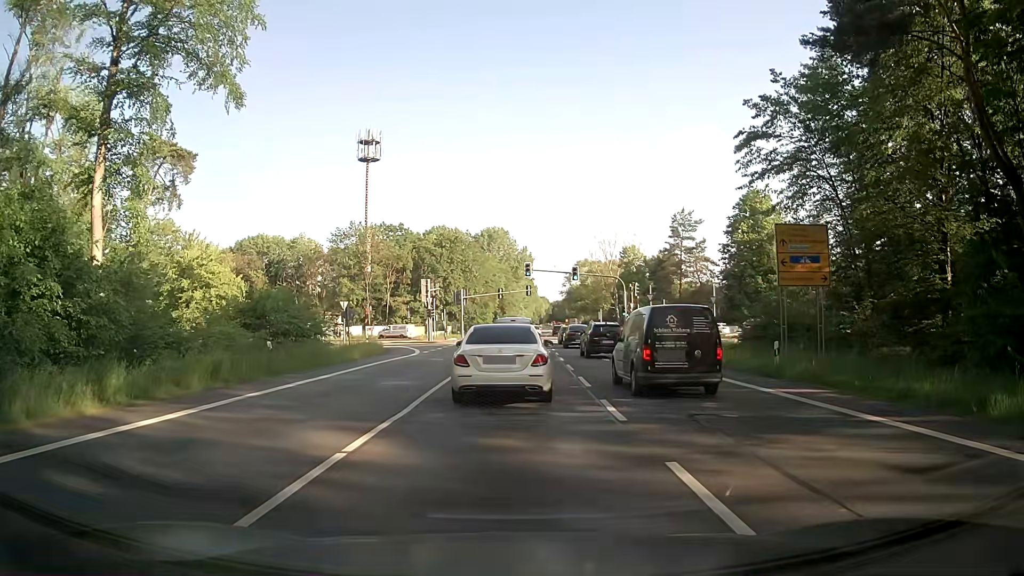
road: primary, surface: asphalt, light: Day
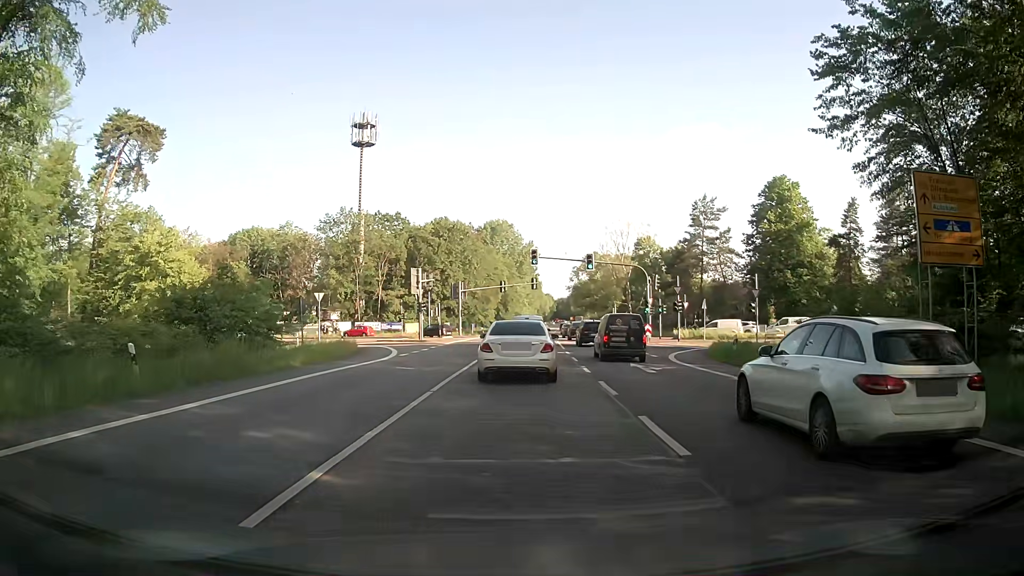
(0.0, +9.3) m; -2°
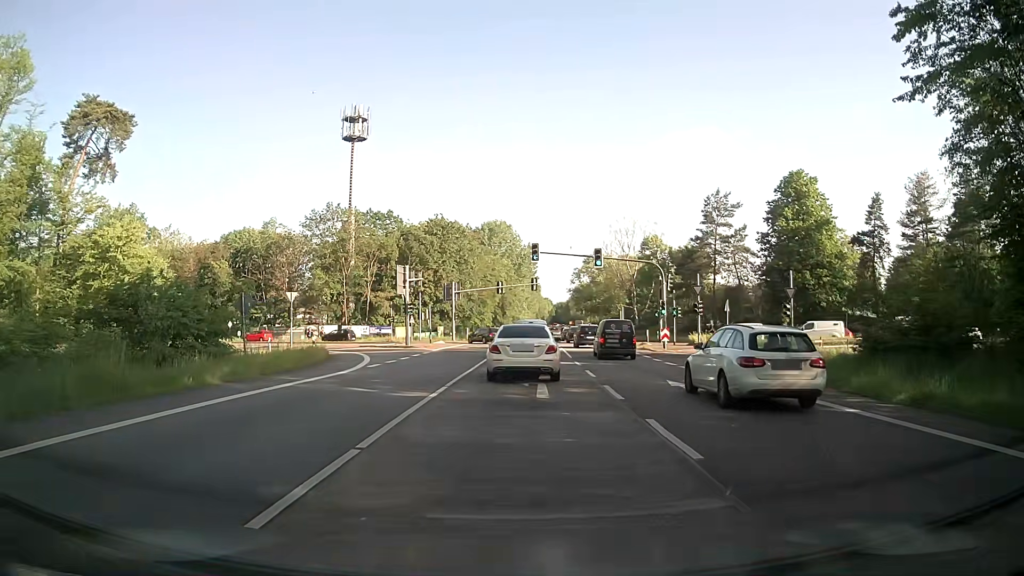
(+0.2, +6.4) m; +2°
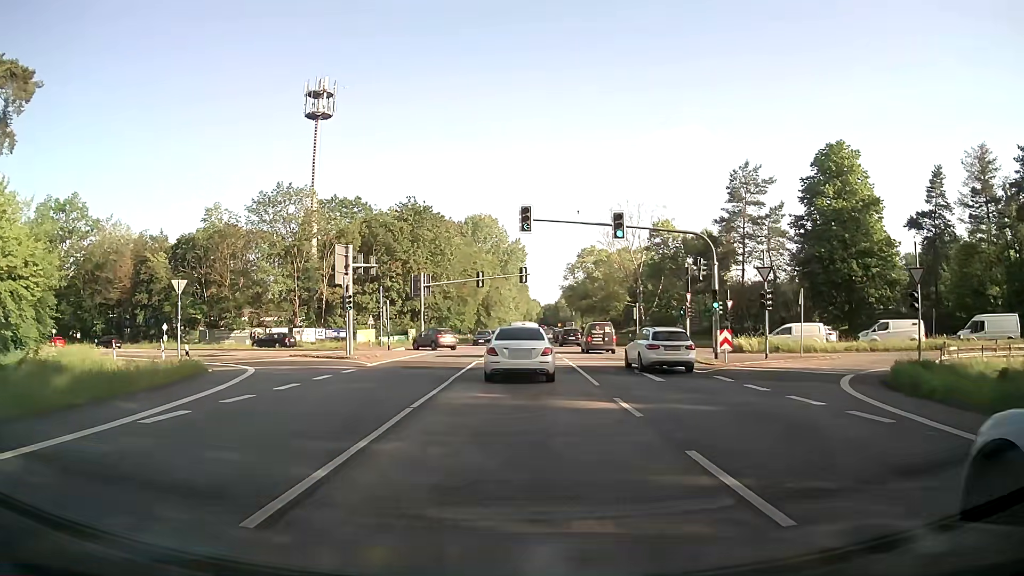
(+0.3, +14.9) m; +1°
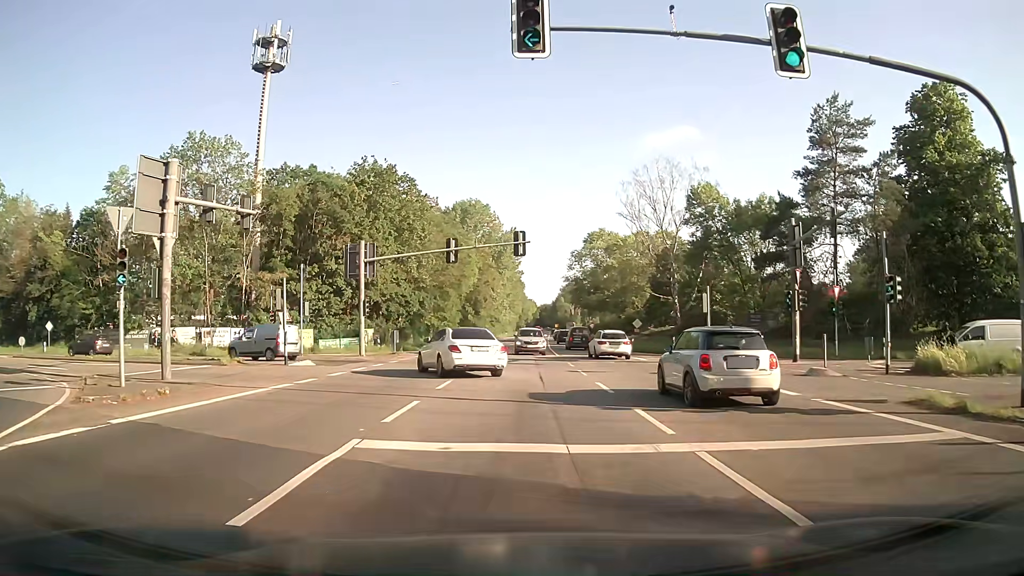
(+0.2, +21.3) m; -1°
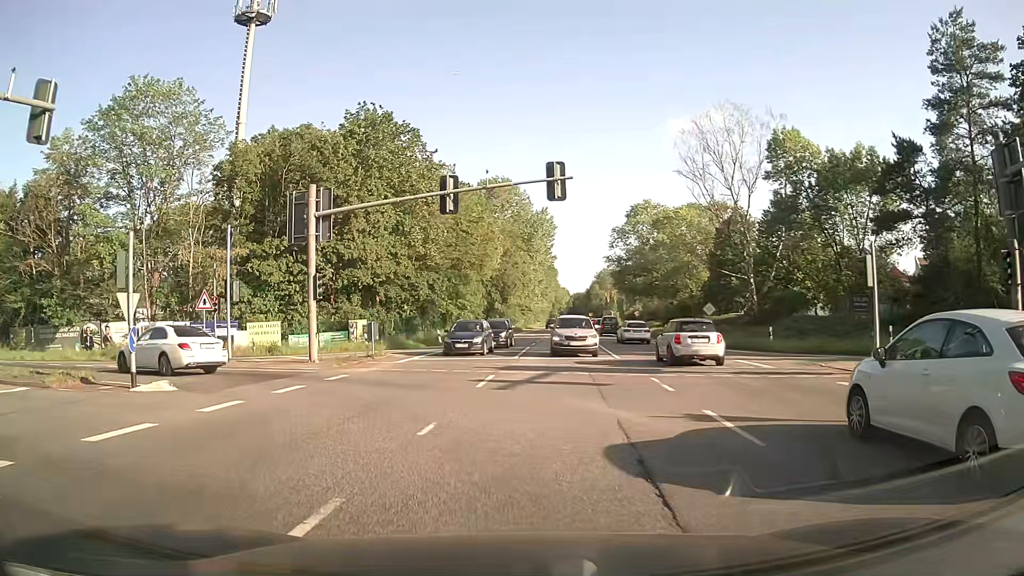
(+0.3, +13.5) m; -1°
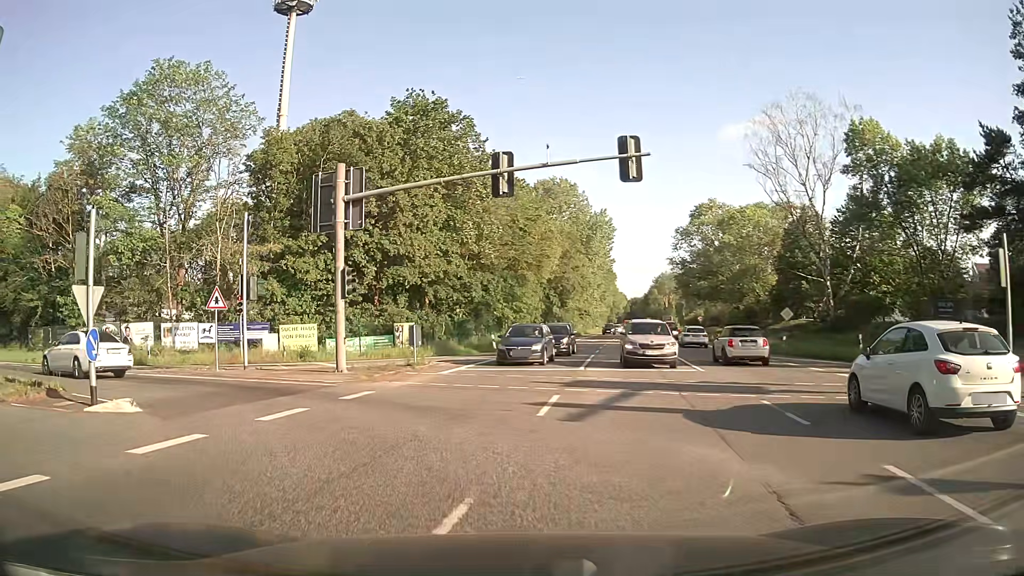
(-0.1, +3.8) m; -5°
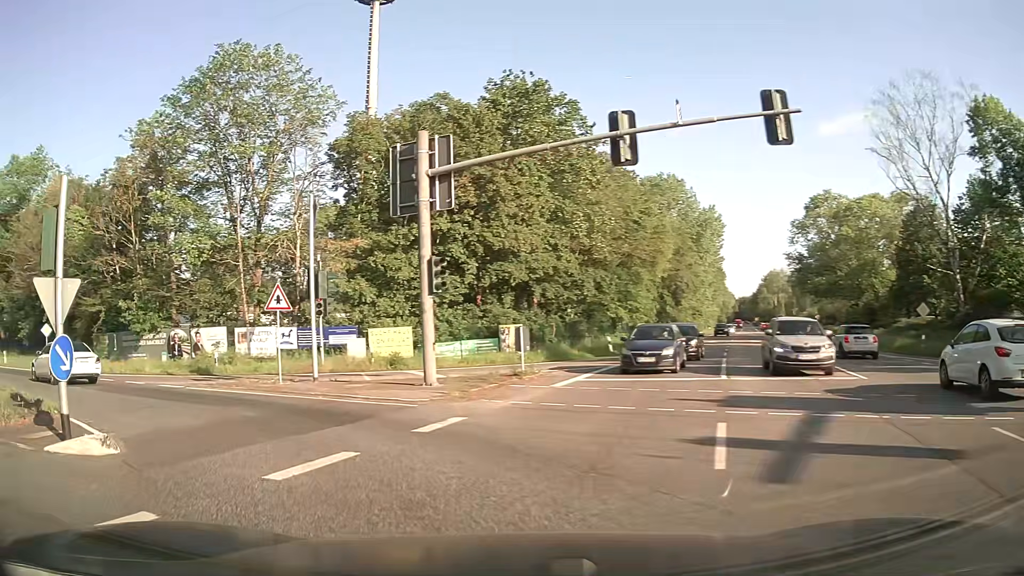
(-0.2, +4.1) m; -9°
(-3, +9) (-10, +17) (-18, +22) (-26, +28) (-35, +33) (-43, +39) (-51, +45) (-59, +51) (-67, +56) (-76, +62) m
